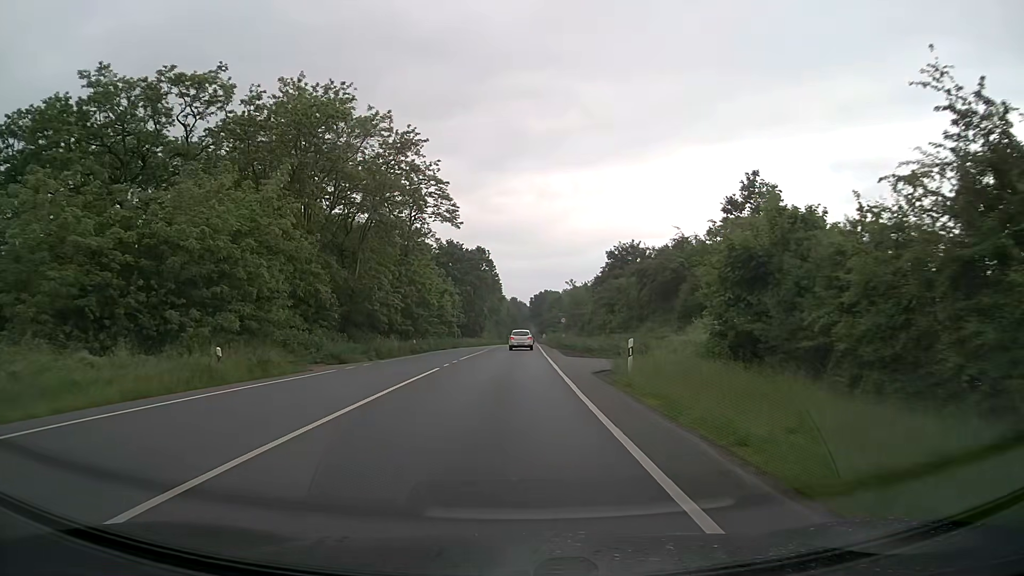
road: primary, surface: asphalt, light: Day
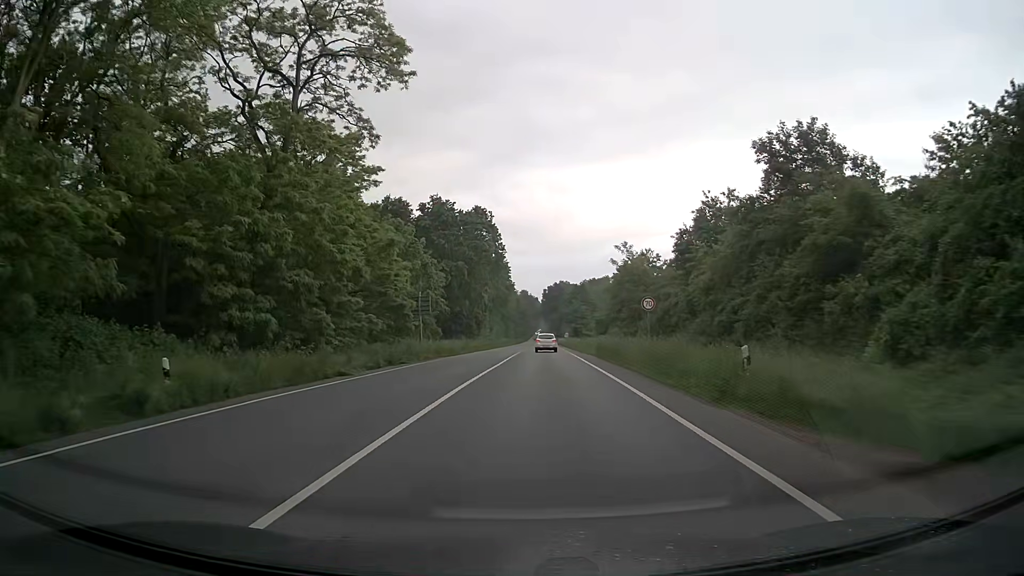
(-0.7, +40.0) m; -1°
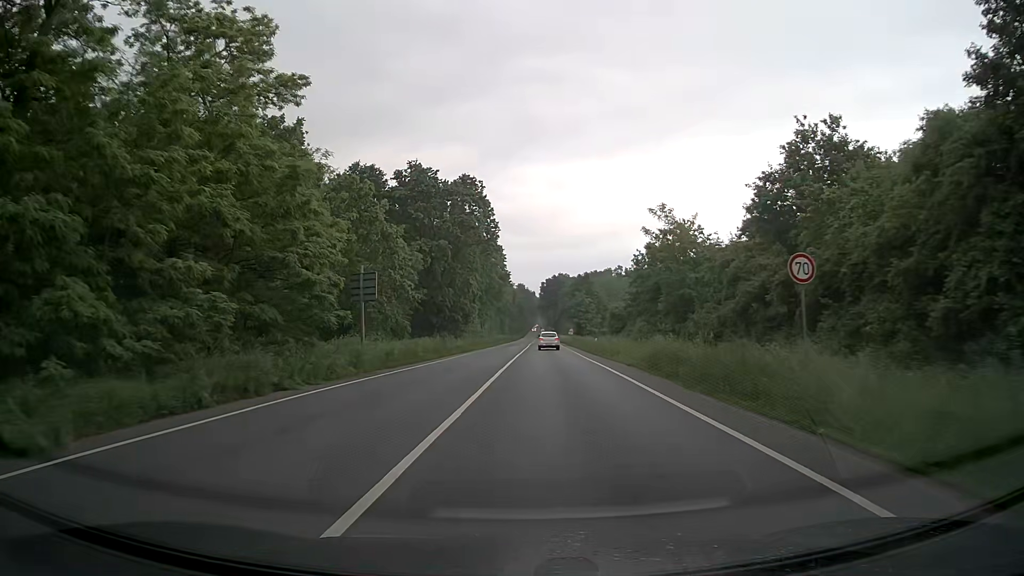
(+0.2, +16.7) m; +1°
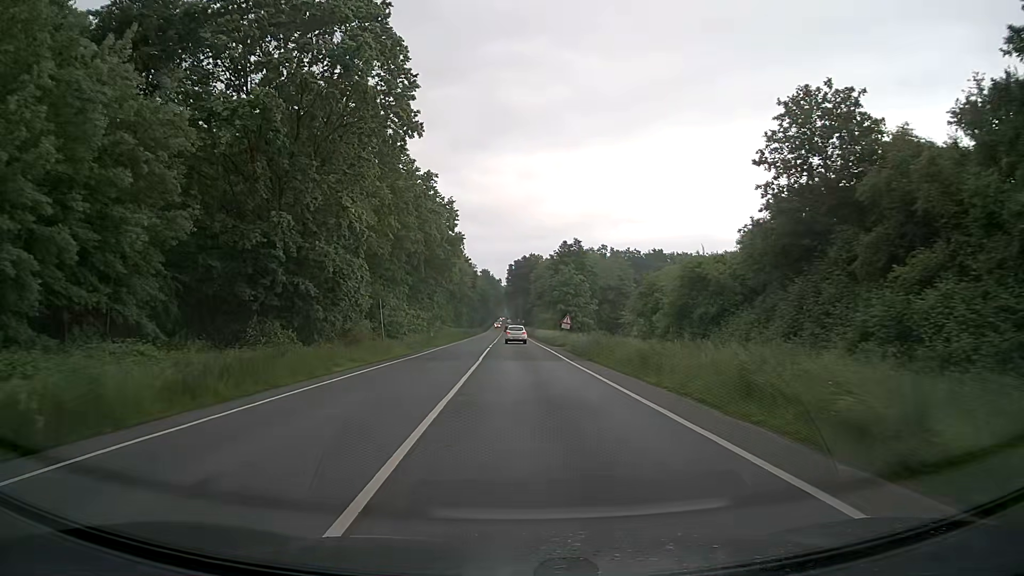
(+1.2, +43.8) m; +3°
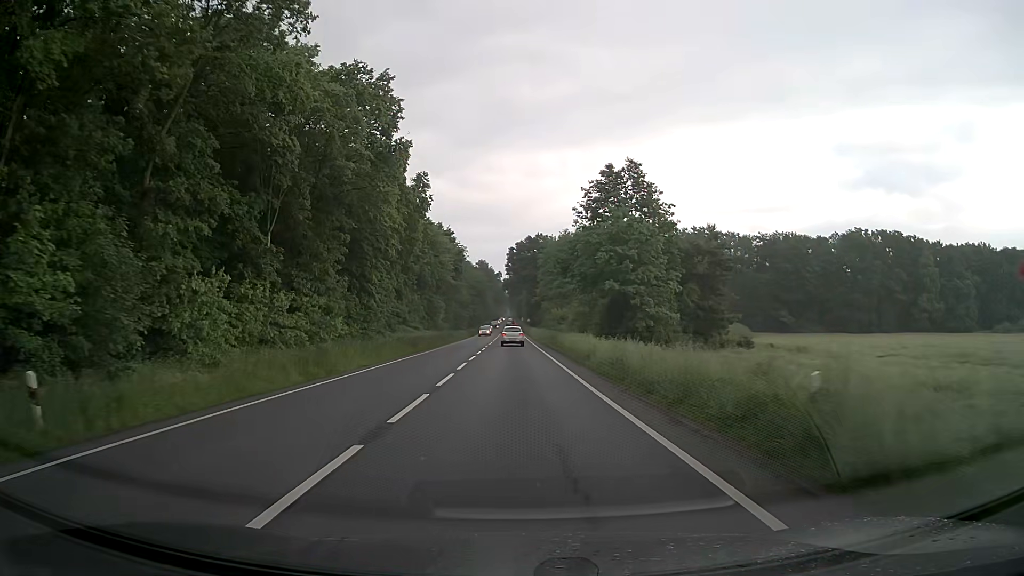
(+0.1, +46.5) m; 0°
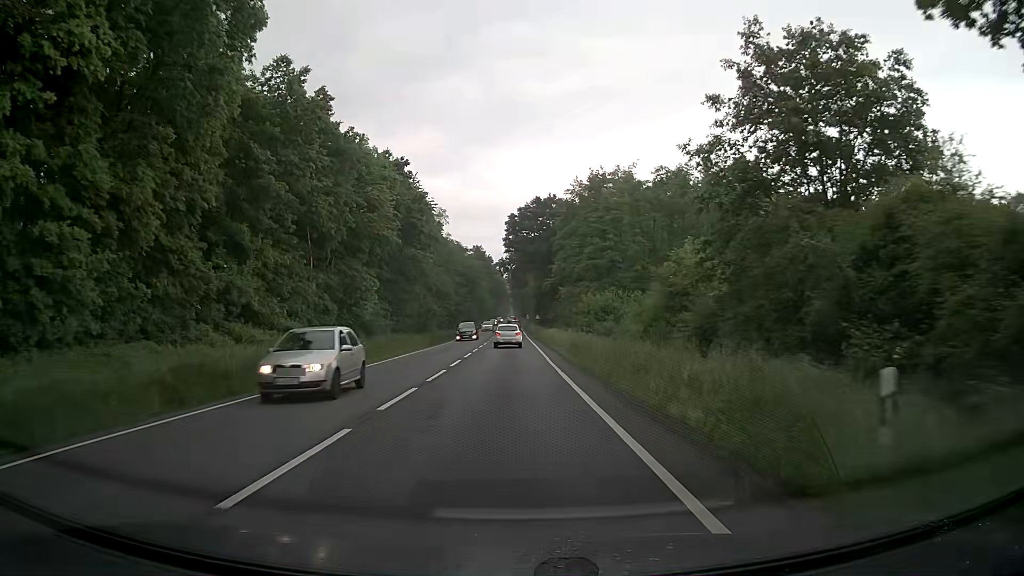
(-0.2, +48.4) m; -1°
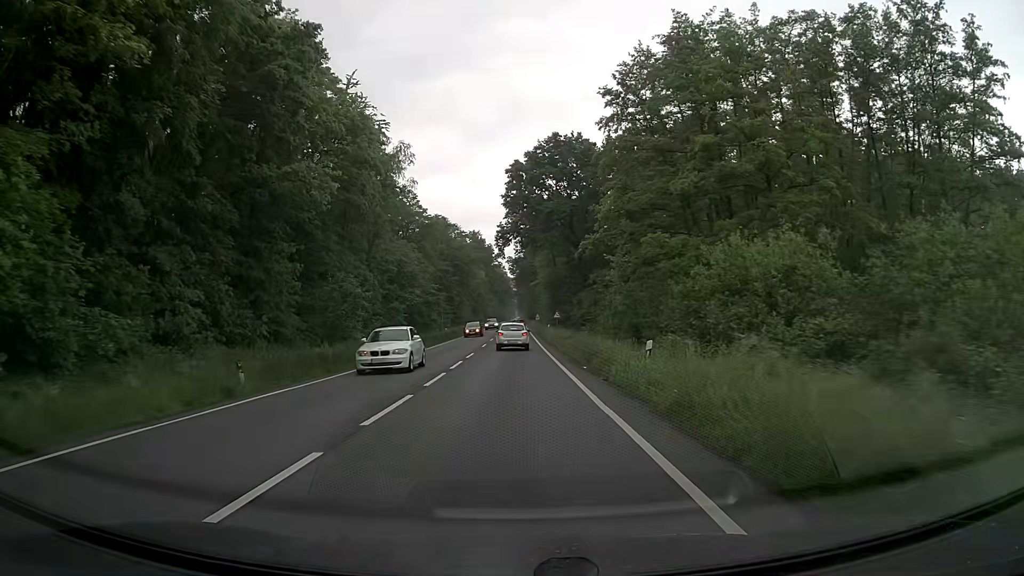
(-0.2, +38.7) m; -1°
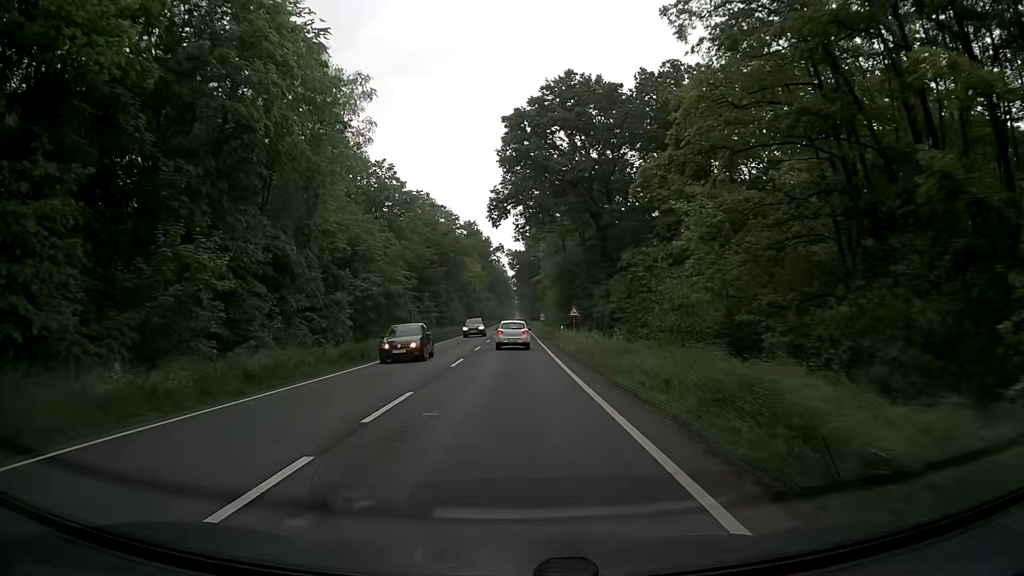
(0.0, +18.9) m; 0°
(0, +10) (0, +20) (0, +30) (0, +40) (0, +50) (0, +60) (0, +70) (0, +80) (0, +90) (+1, +100) m
